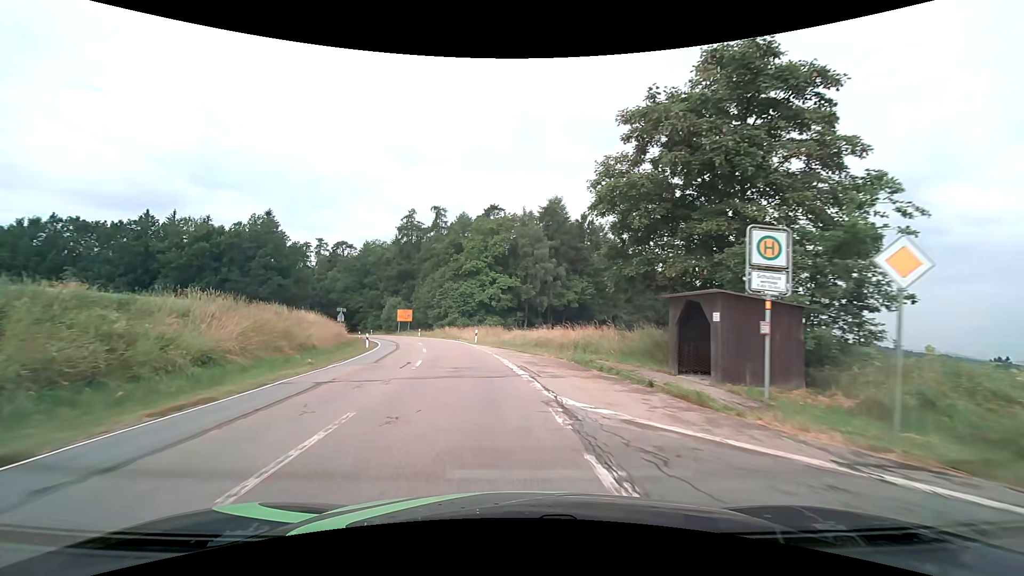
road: tertiary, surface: asphalt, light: Day
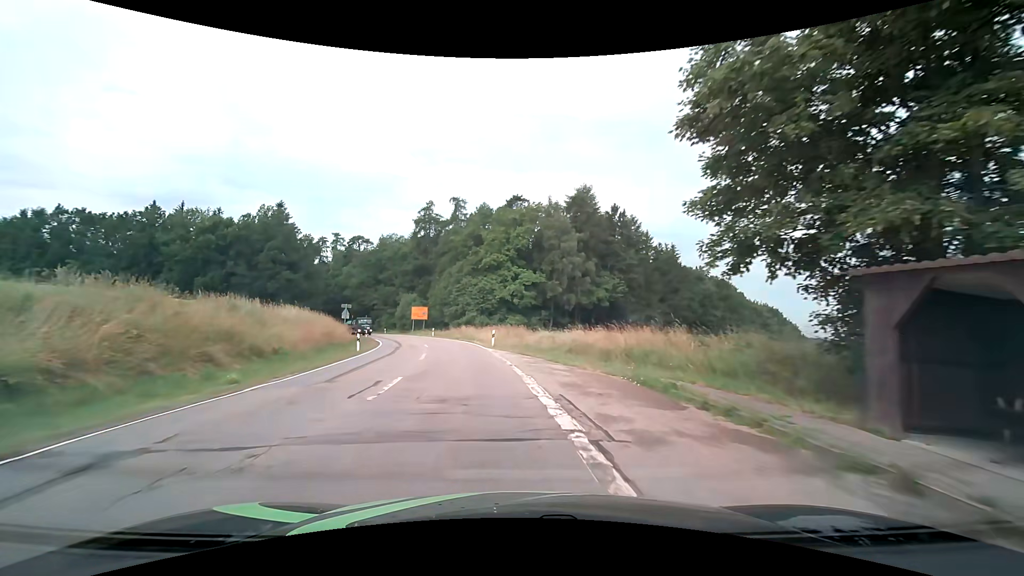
(-0.2, +7.3) m; -3°
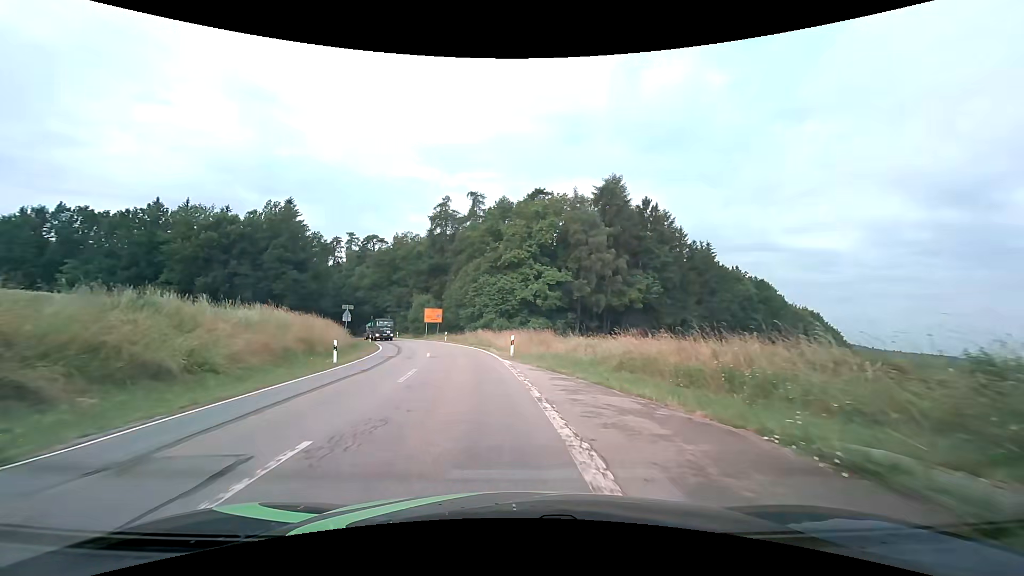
(-0.2, +7.1) m; -2°
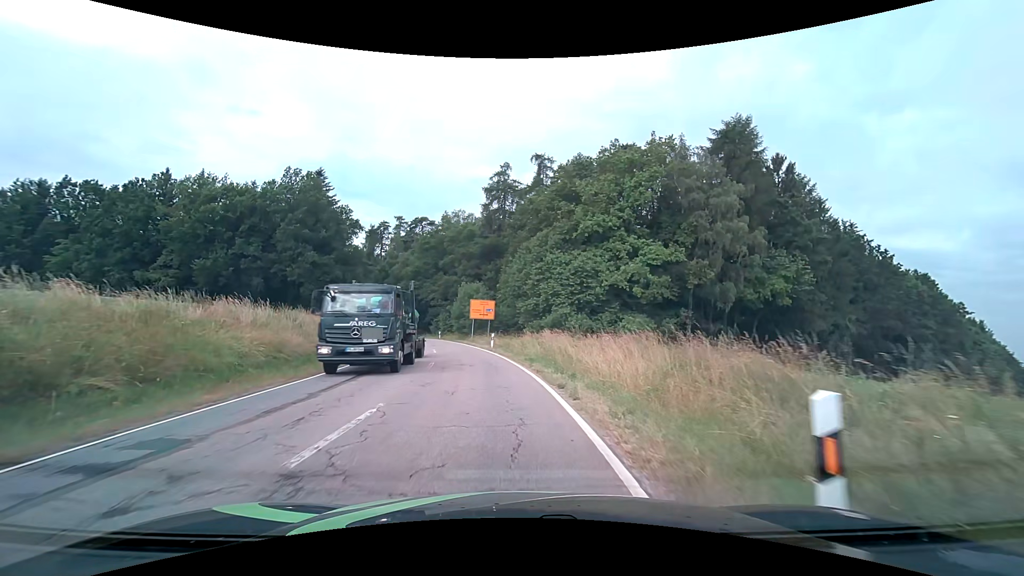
(-1.4, +20.2) m; -8°
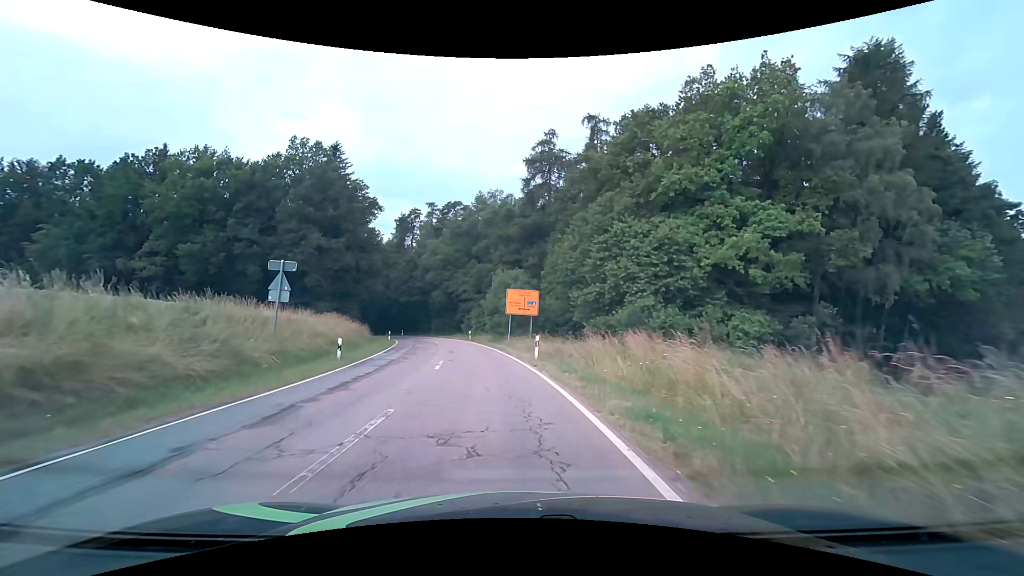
(-0.6, +12.8) m; -5°
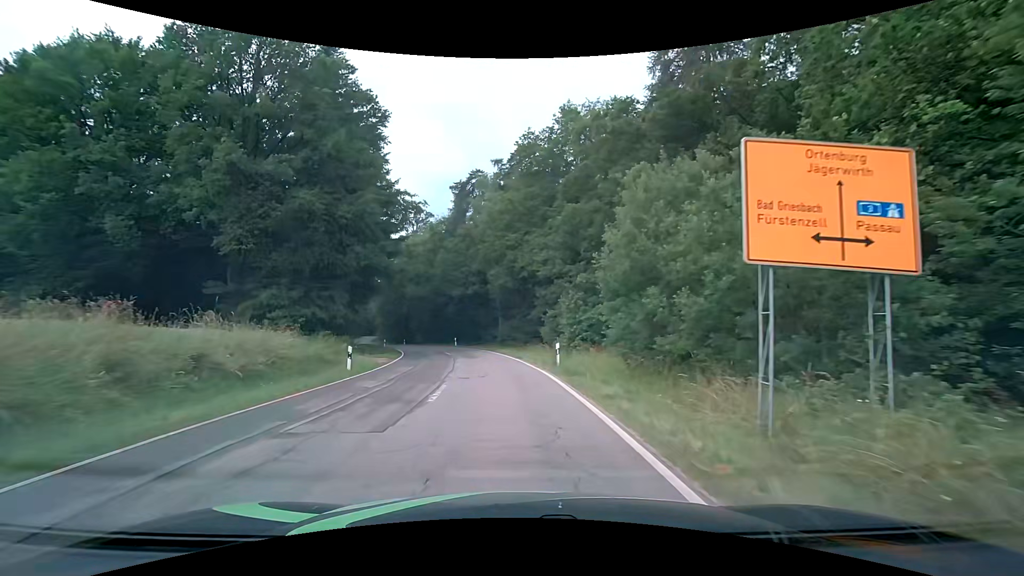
(-2.6, +30.5) m; -10°
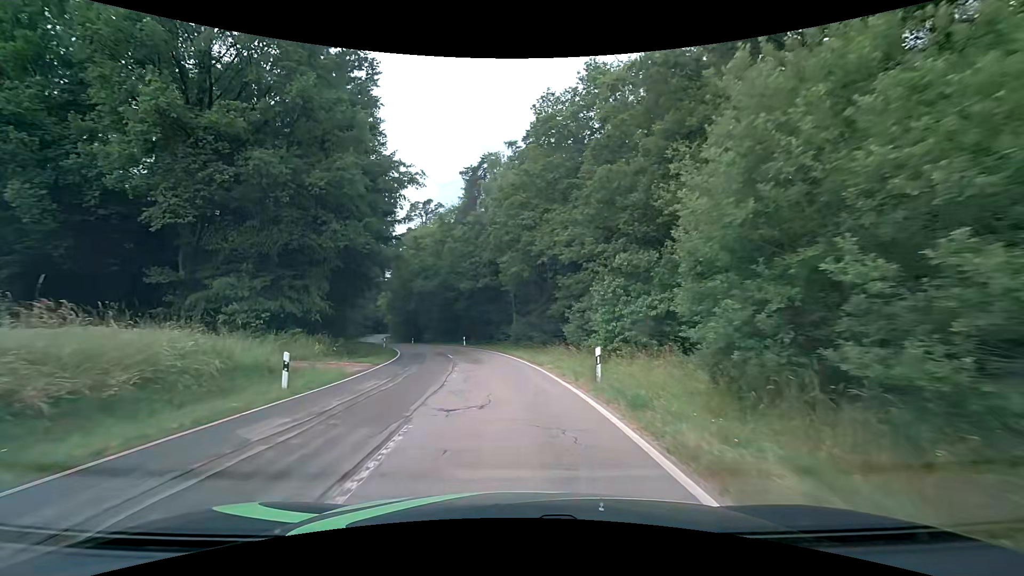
(-0.1, +6.4) m; -2°
(0, +10) (-1, +20) (-2, +30) (-4, +40) (-7, +49) (-10, +59) (-13, +68) (-17, +78) (-20, +87) (-23, +97) m
